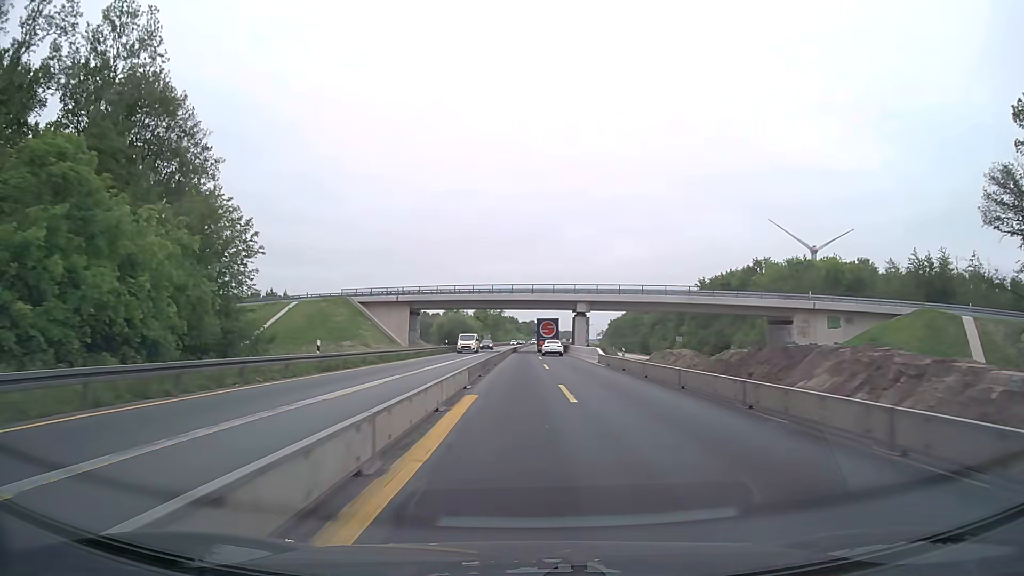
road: motorway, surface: concrete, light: Day
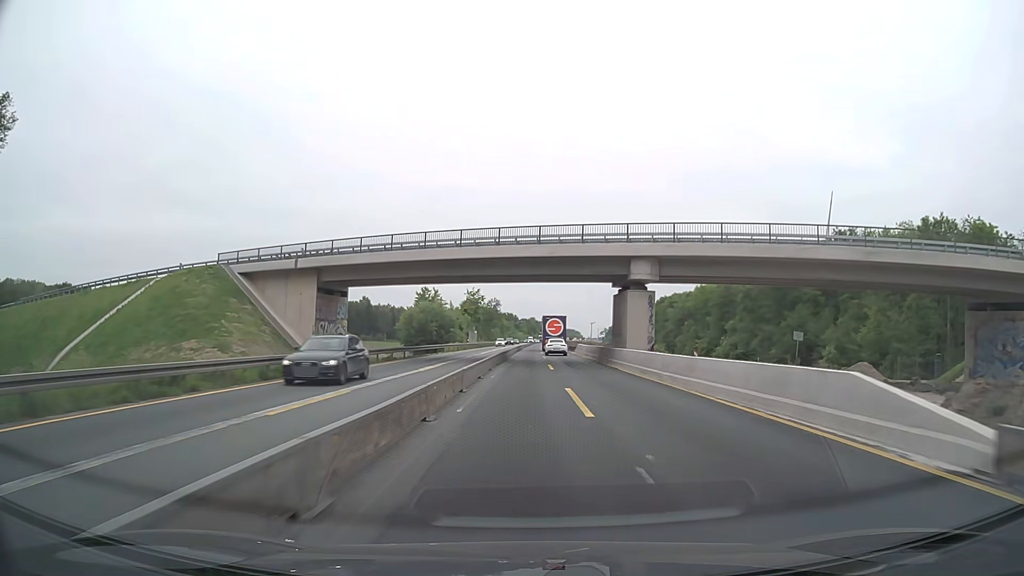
(0.0, +38.2) m; 0°
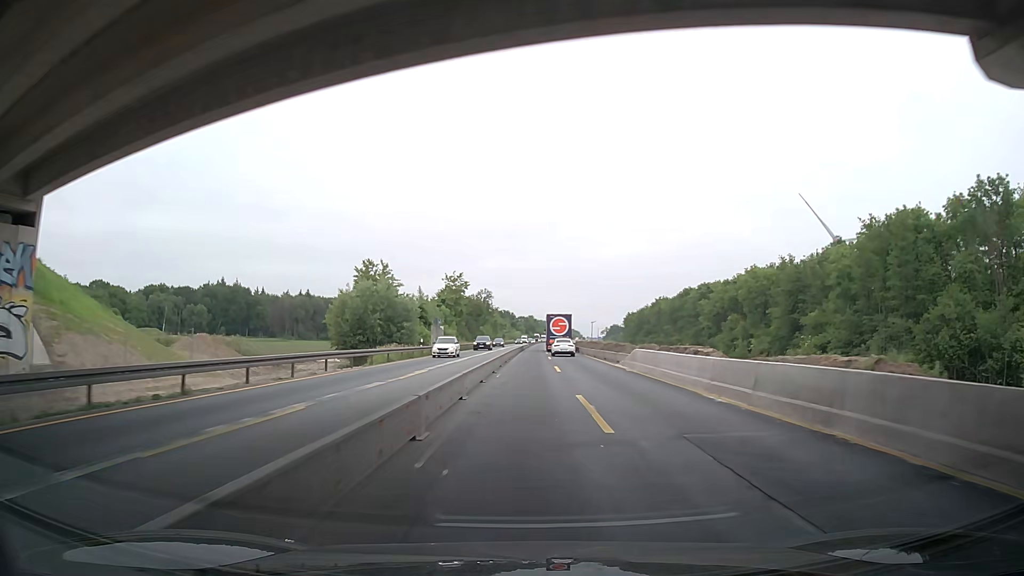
(+0.1, +38.2) m; 0°
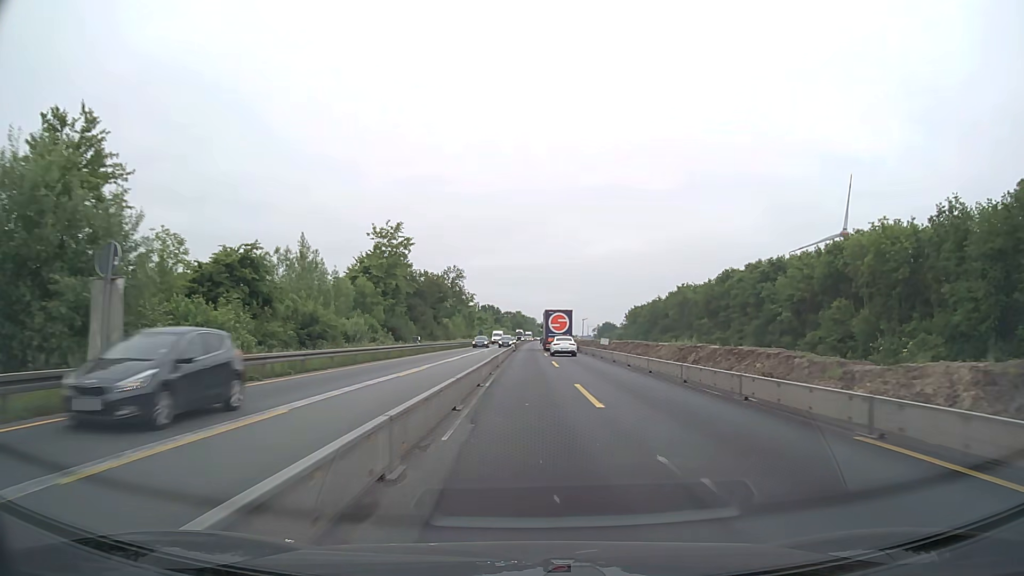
(+0.4, +50.8) m; +1°
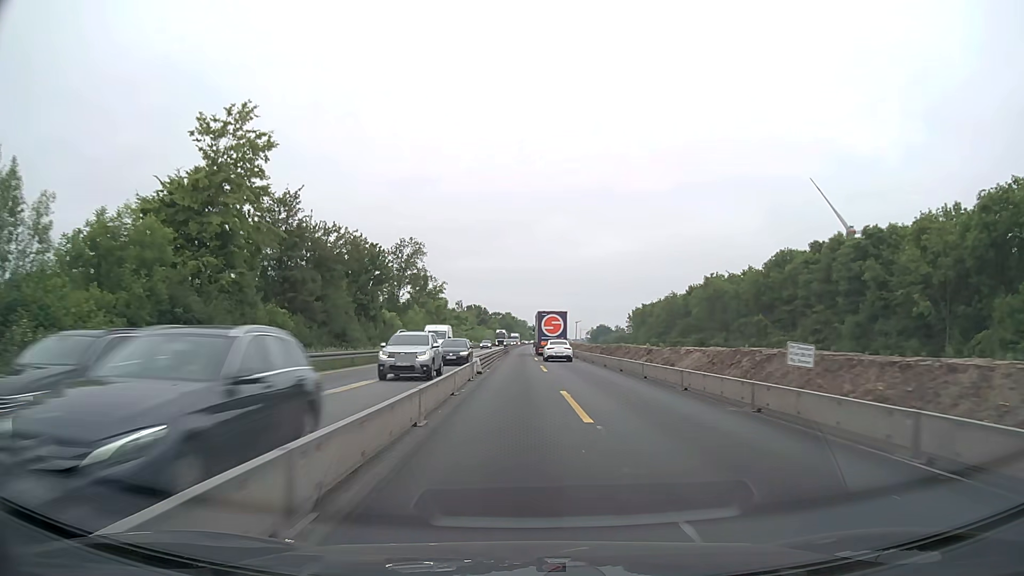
(+0.3, +38.1) m; +1°
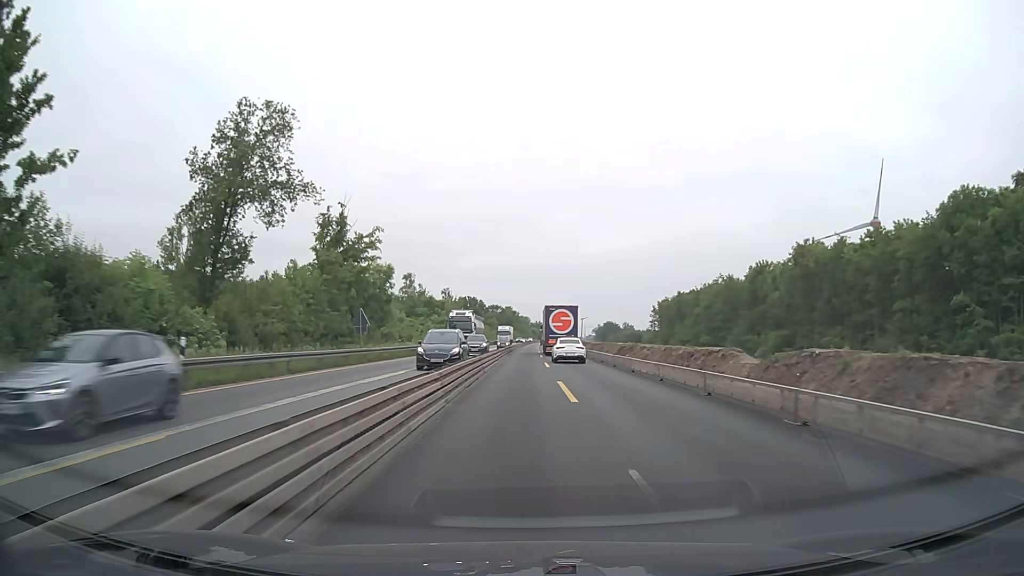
(-0.3, +50.7) m; 0°
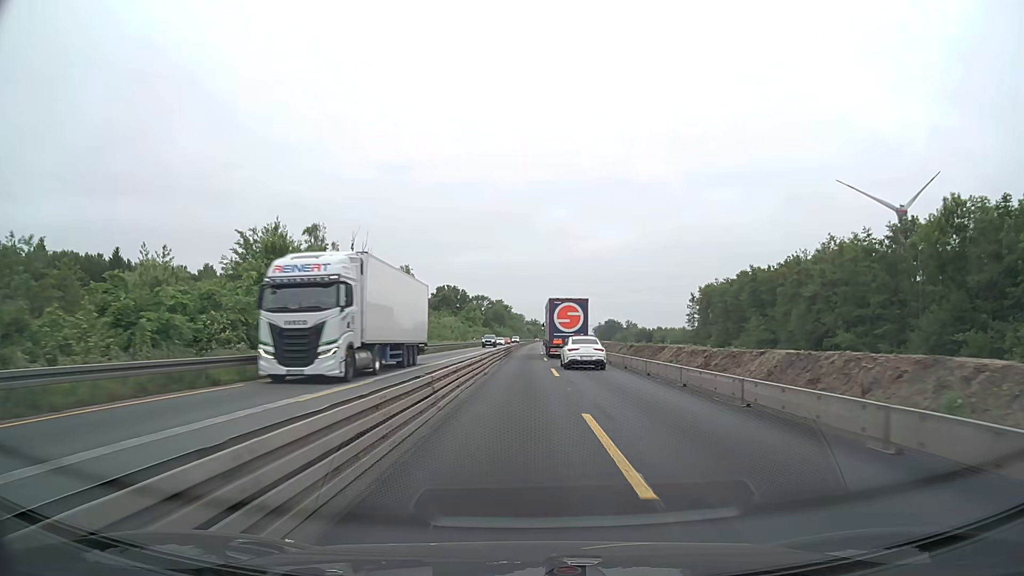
(+0.3, +63.3) m; +1°
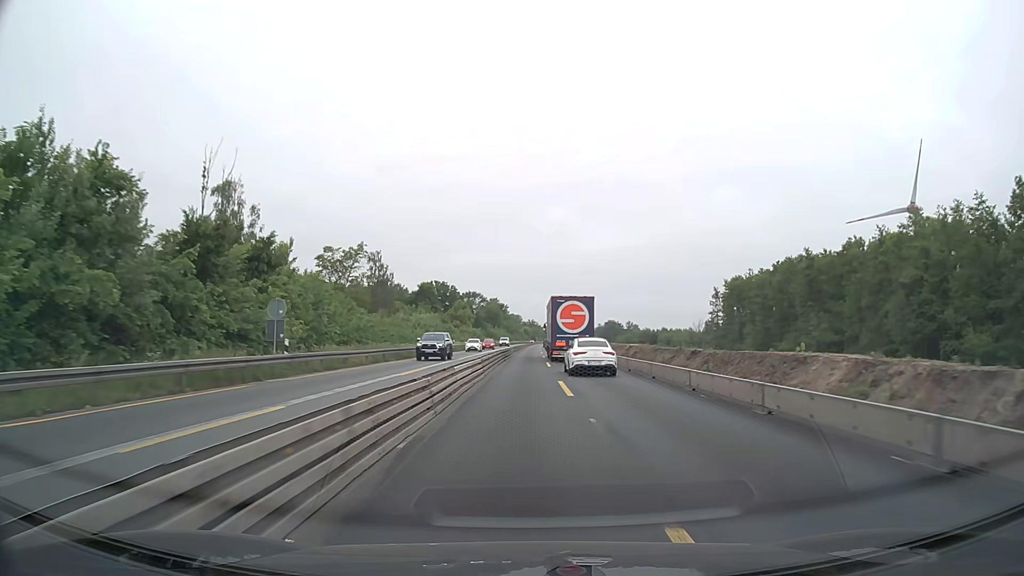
(+0.1, +25.3) m; 0°
(0, +10) (0, +20) (0, +30) (0, +40) (0, +50) (0, +60) (0, +70) (+1, +80) (+1, +90) (+1, +100) m
